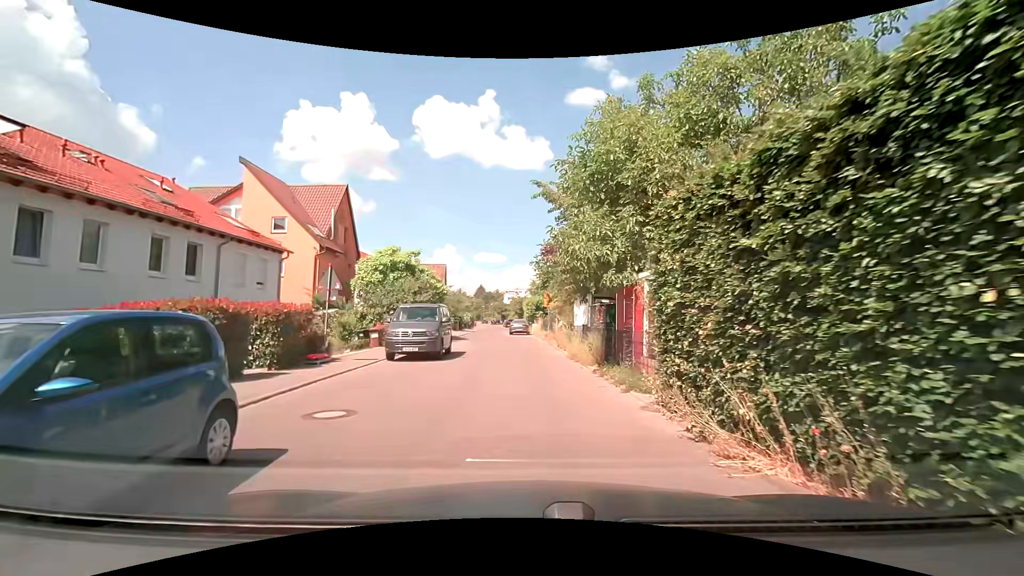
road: residential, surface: asphalt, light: Day
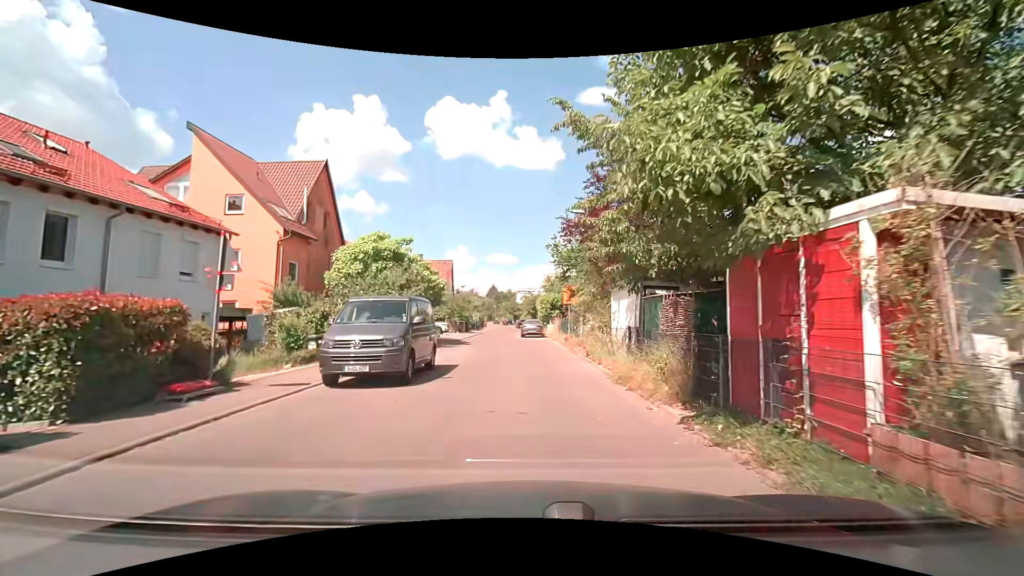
(-0.1, +6.4) m; -2°
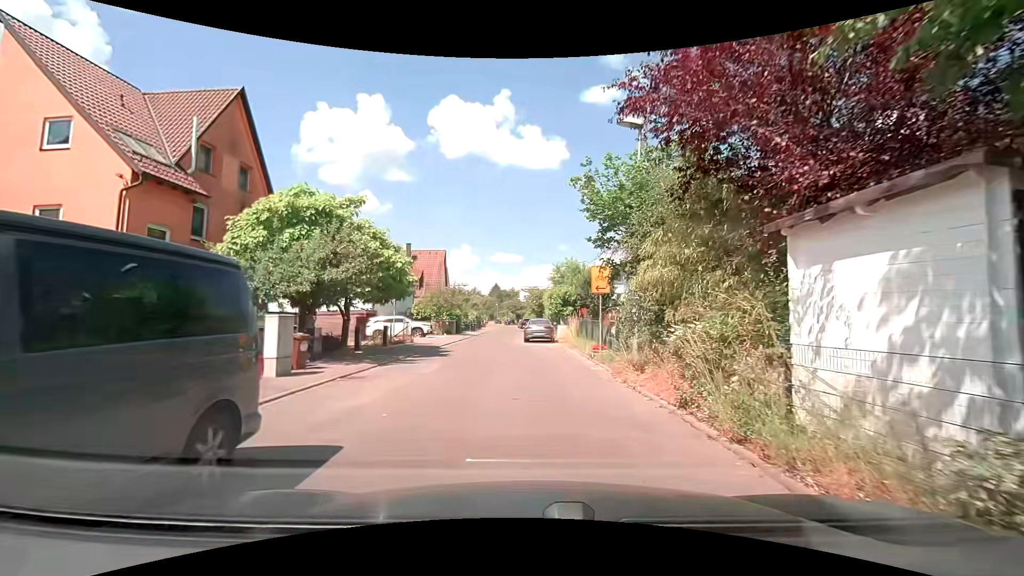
(-0.1, +10.0) m; 0°
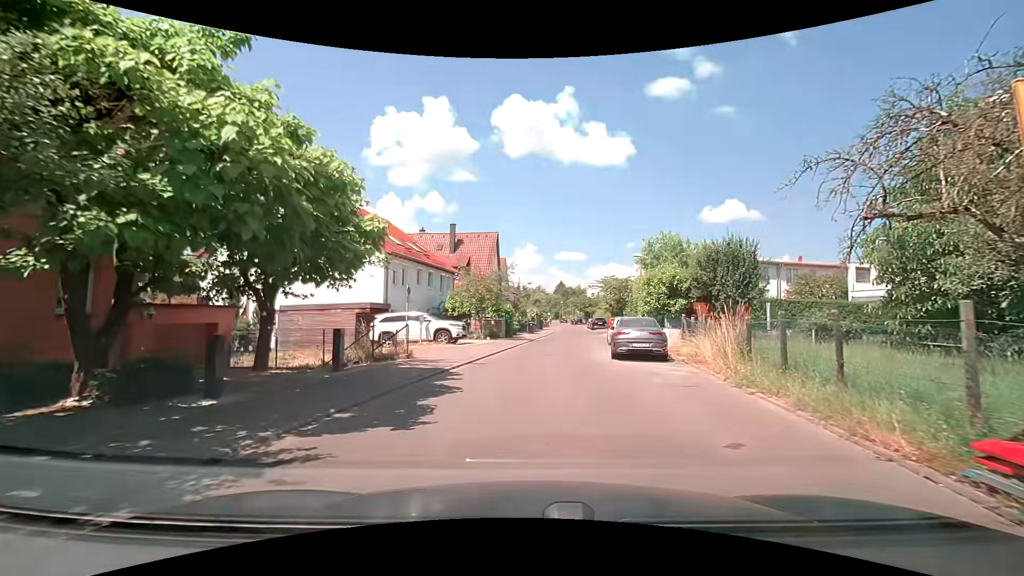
(-0.6, +12.7) m; -9°
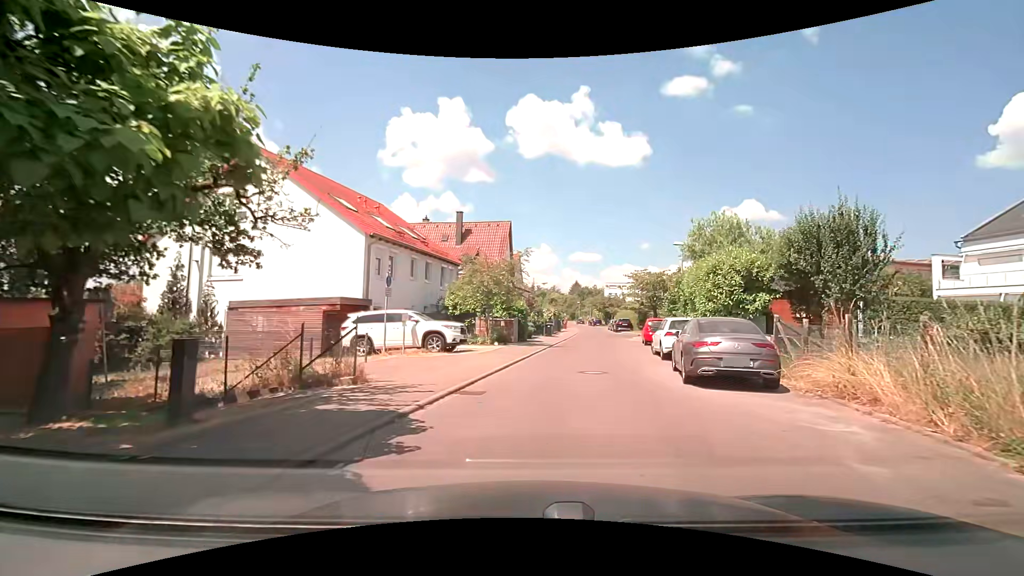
(0.0, +6.1) m; -1°
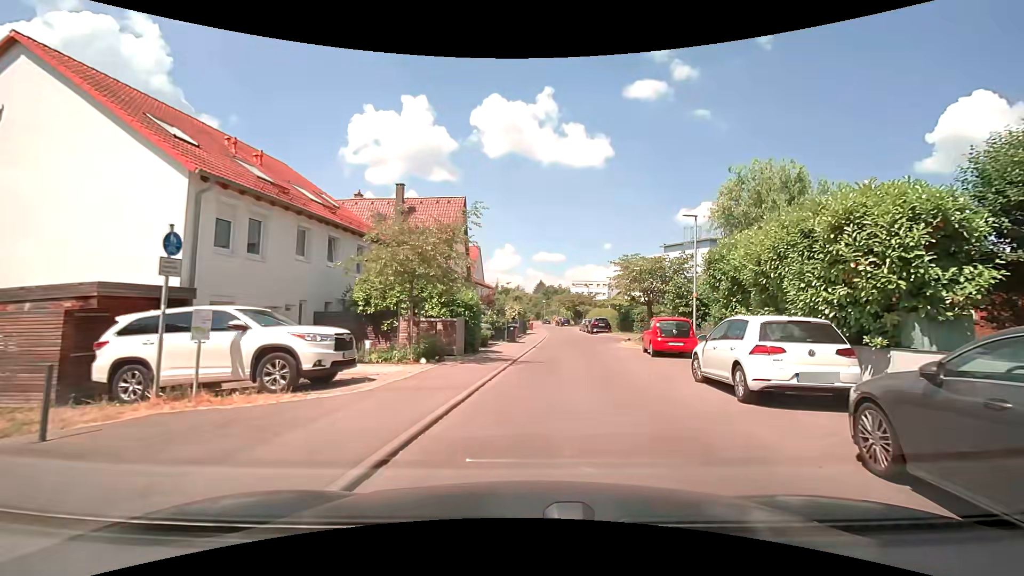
(+0.3, +9.1) m; +4°
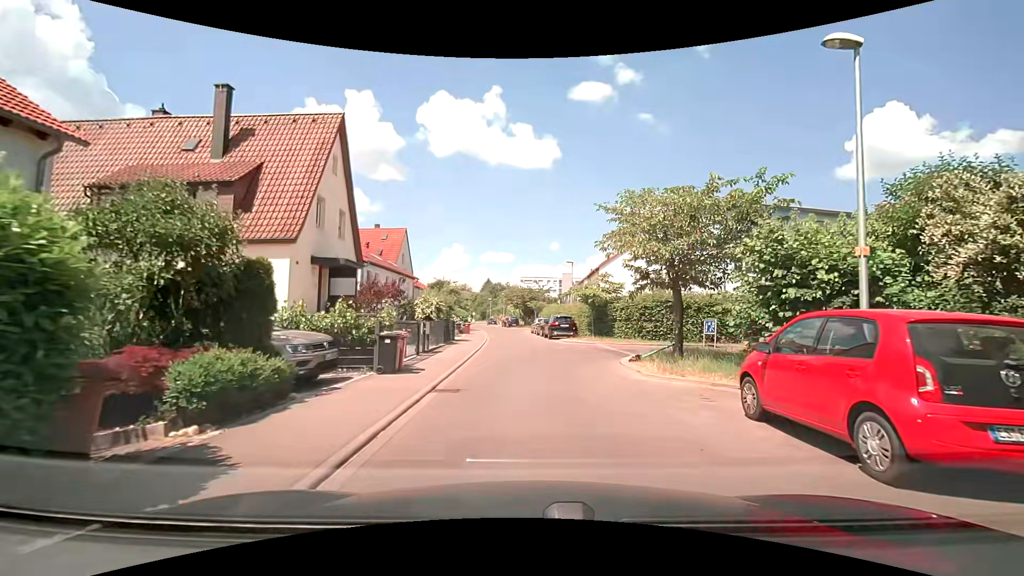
(+1.1, +14.6) m; +6°
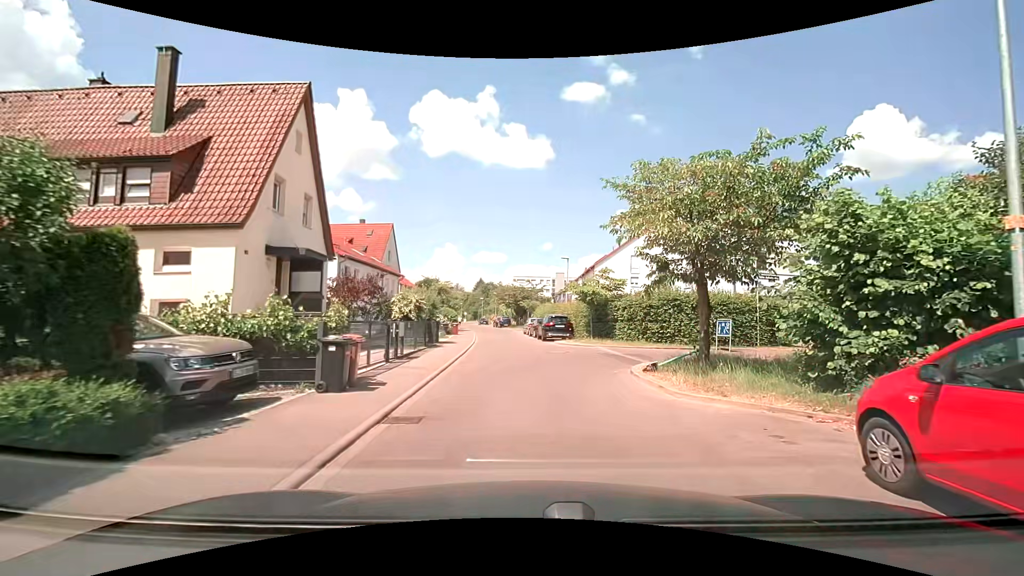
(0.0, +2.7) m; +1°
